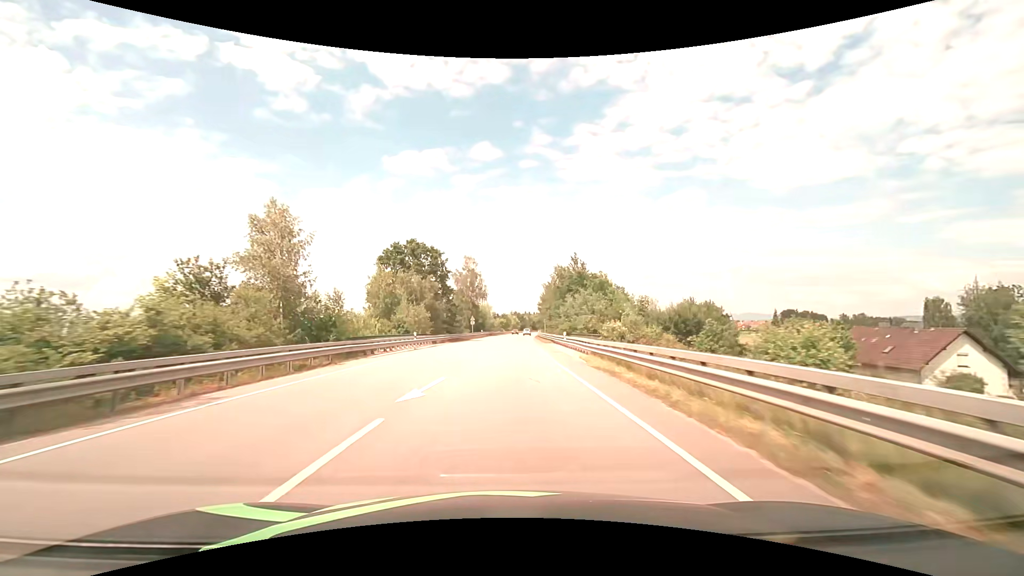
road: primary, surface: asphalt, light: Day
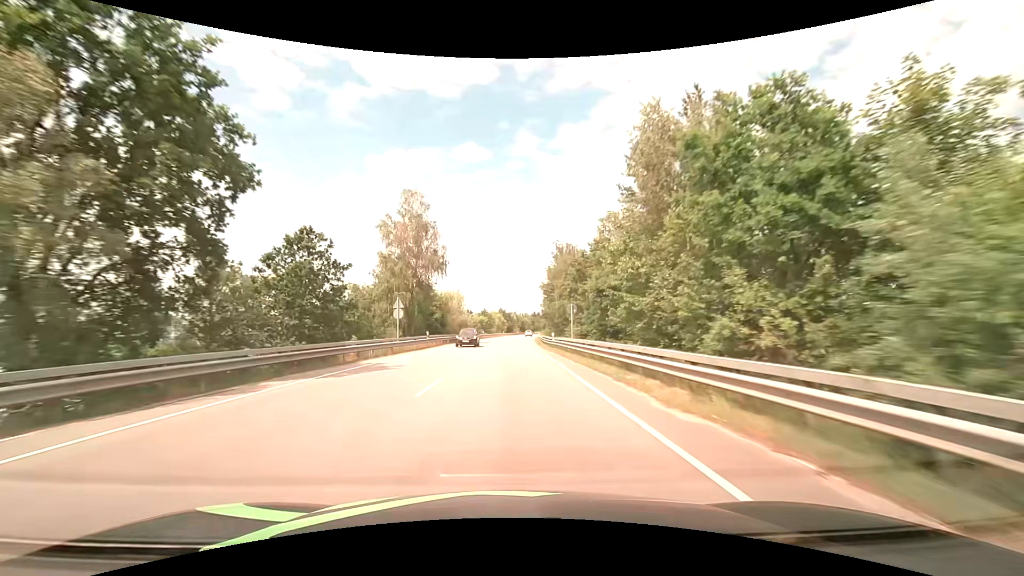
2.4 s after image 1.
(+0.8, +48.7) m; +2°
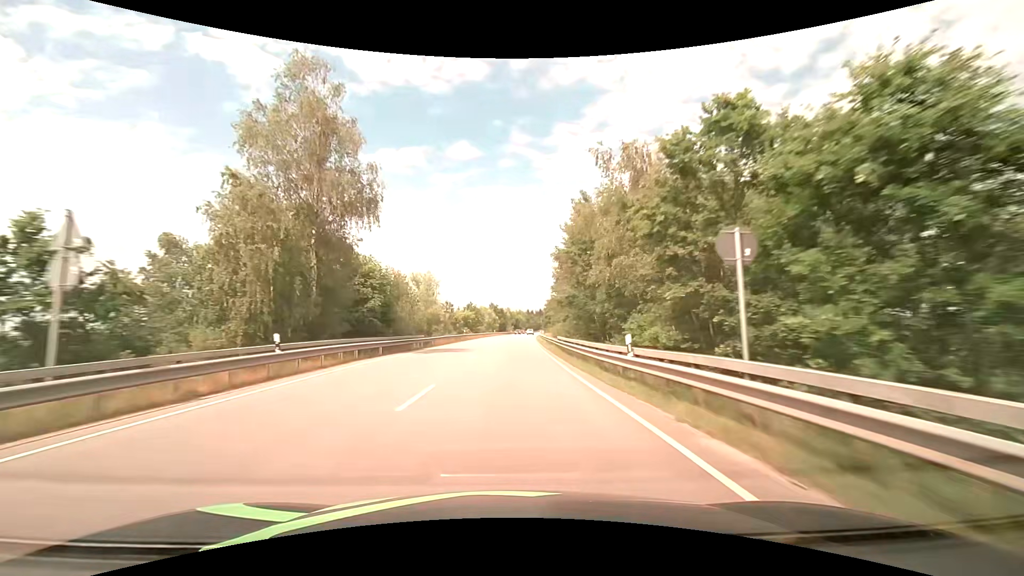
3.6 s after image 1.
(+0.2, +26.0) m; +1°
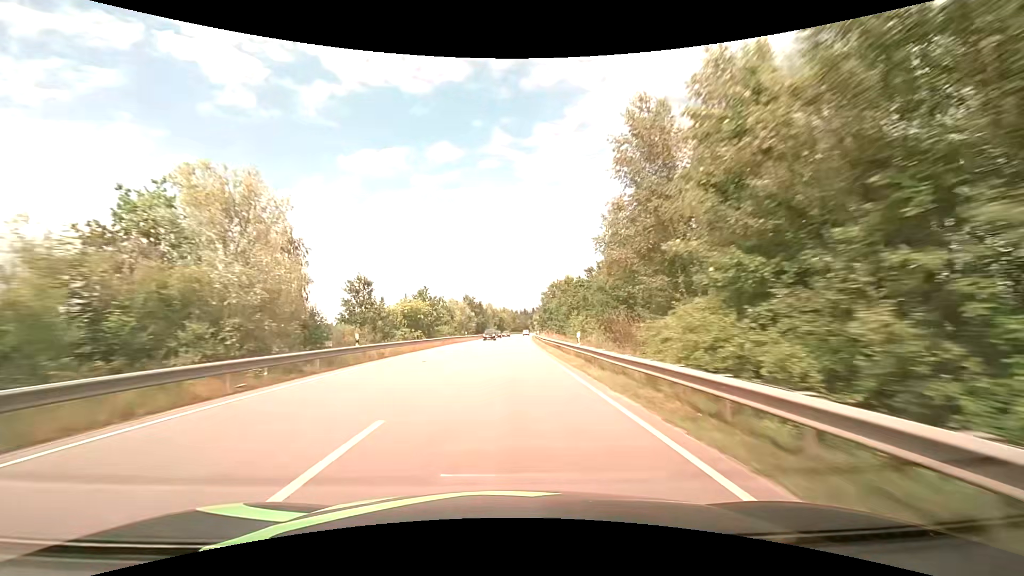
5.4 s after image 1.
(+0.6, +40.9) m; +1°
(0, +10) (0, +20) (0, +30) (+1, +40) (+1, +50) (+1, +60) (+2, +70) (+2, +80) (+3, +90) (+3, +100) m
